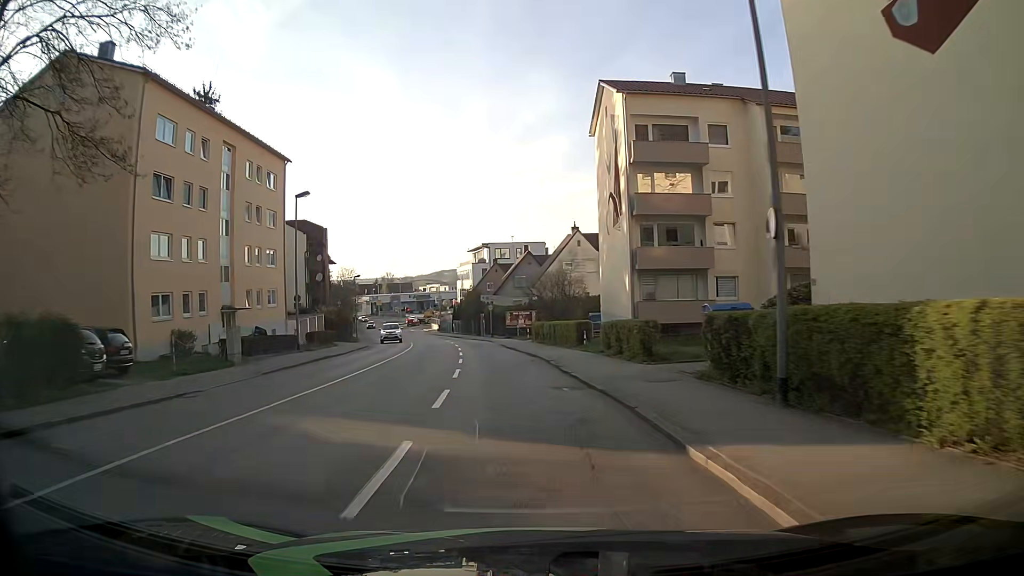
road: tertiary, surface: asphalt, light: Day
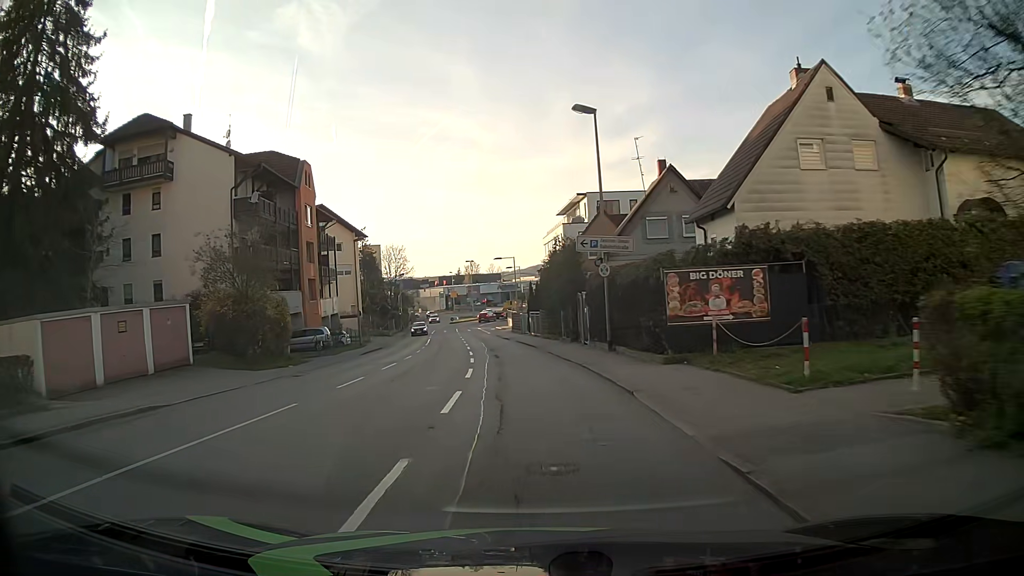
(-3.0, +37.9) m; -8°
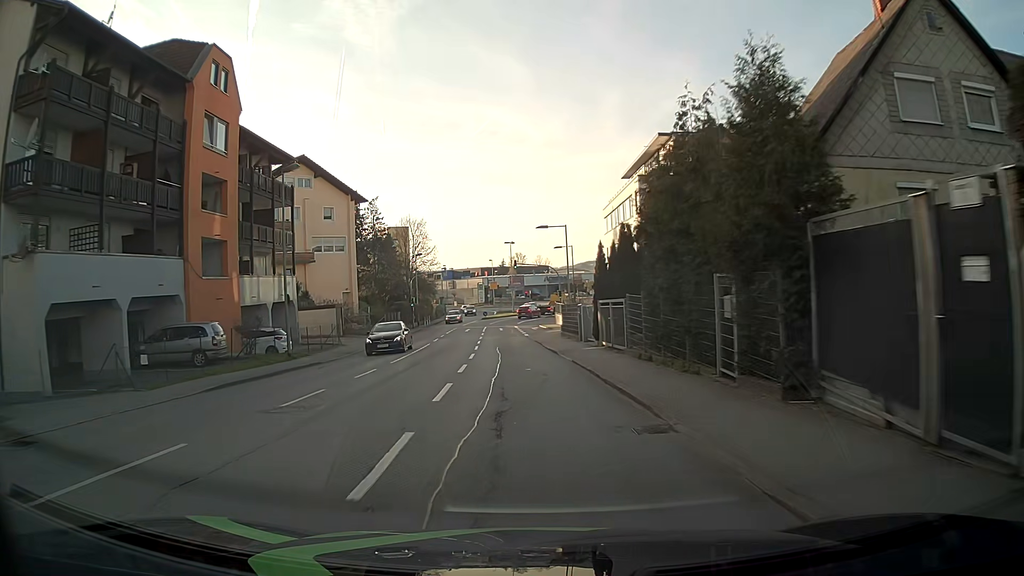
(-0.9, +22.8) m; -4°
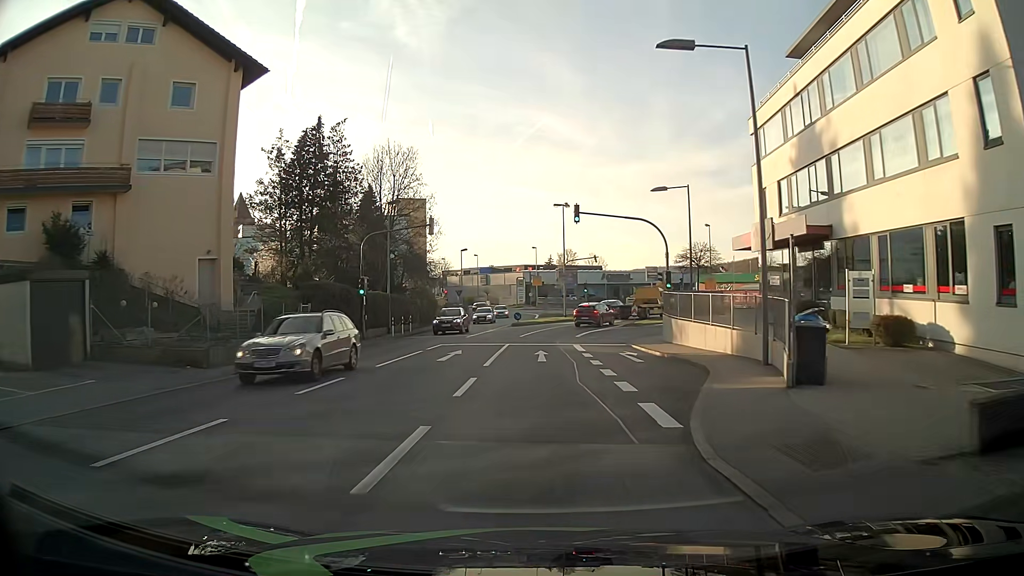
(-1.8, +35.5) m; -4°
(0, +10) (0, +20) (0, +30) (+2, +40) (+5, +49) (+9, +58) (+13, +67) (+16, +77) (+14, +87) (+9, +95) m
